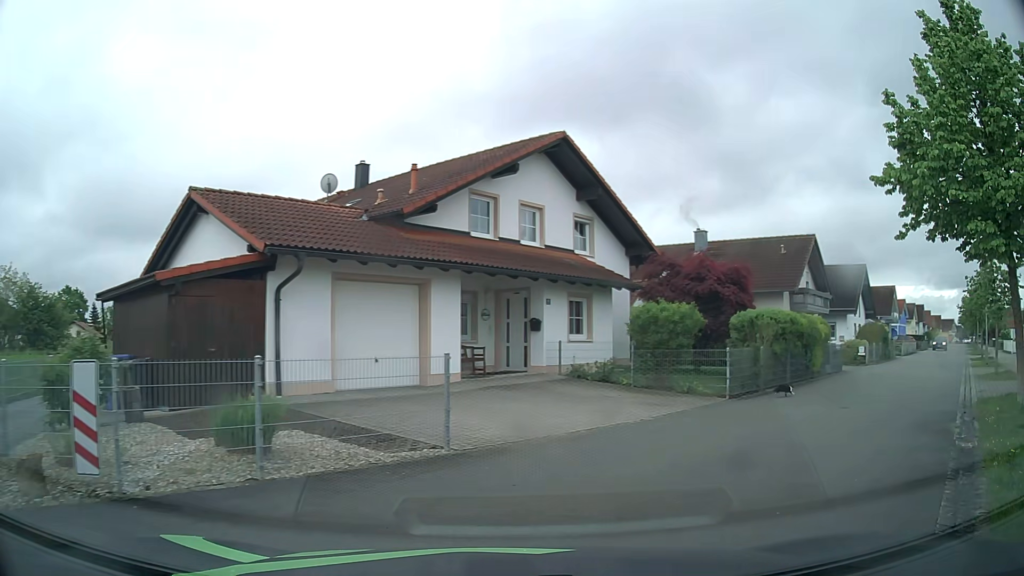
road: residential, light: Day
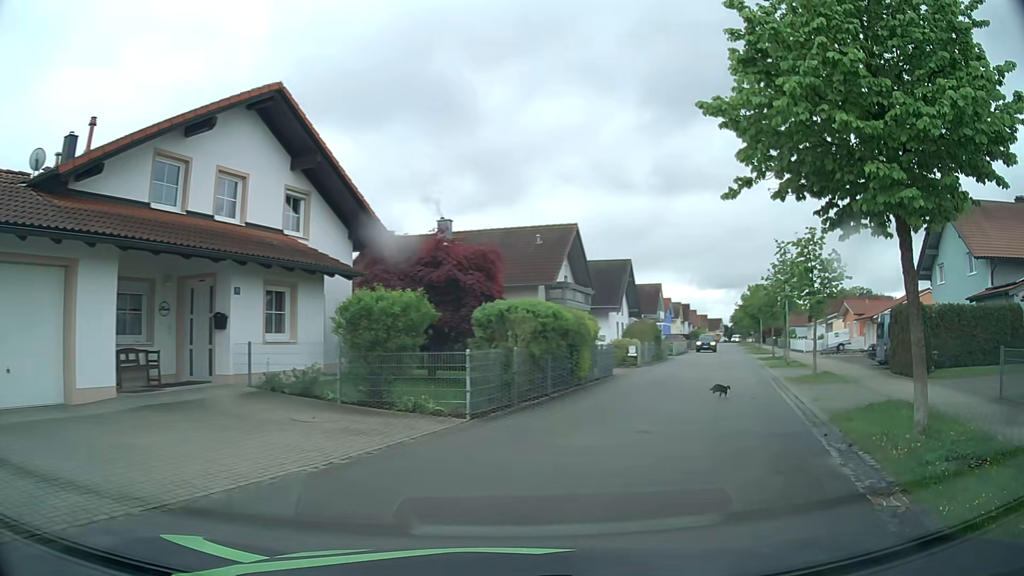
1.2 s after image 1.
(+0.8, +4.2) m; +21°
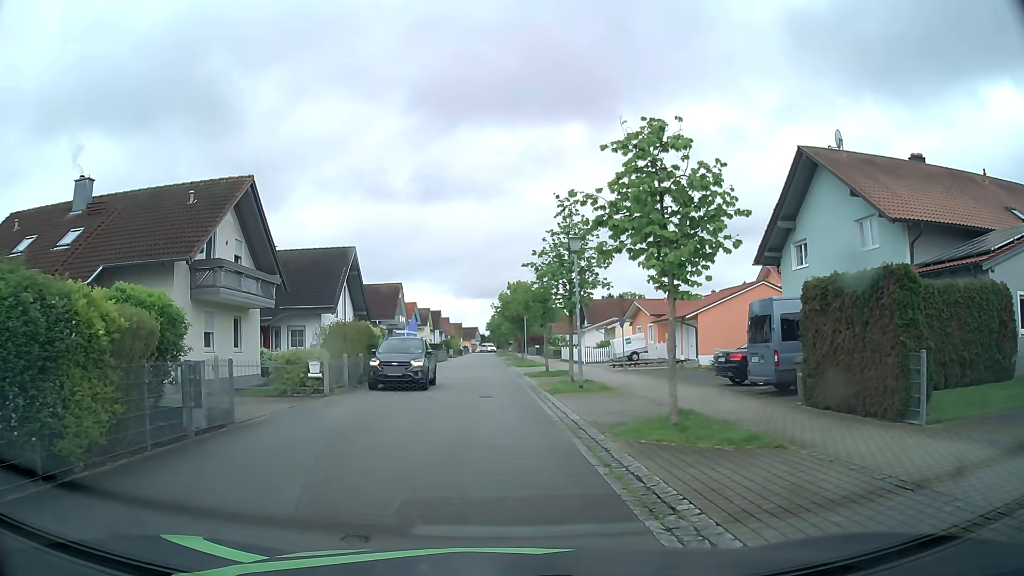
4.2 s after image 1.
(+3.9, +12.2) m; +22°
